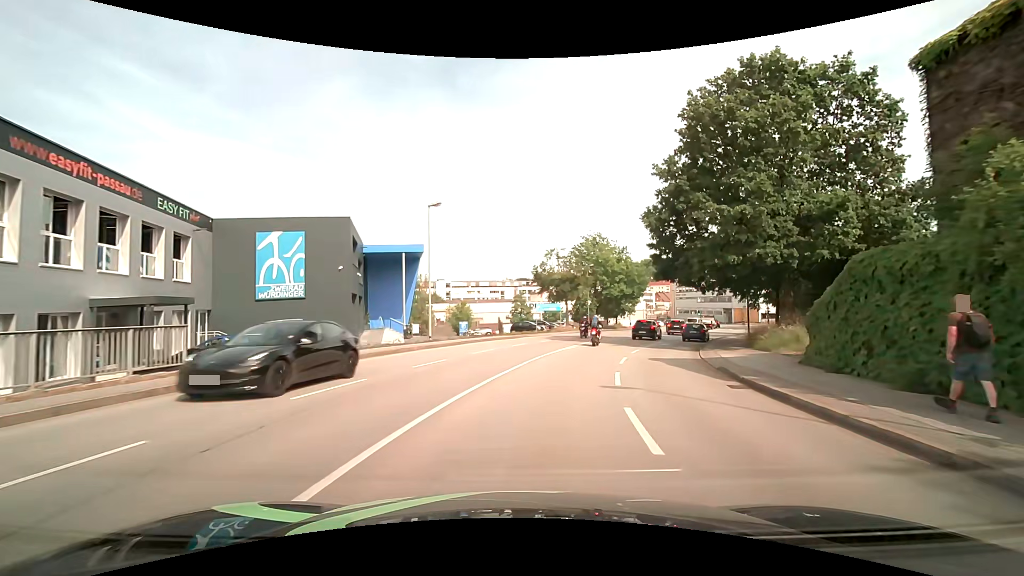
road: tertiary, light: Day
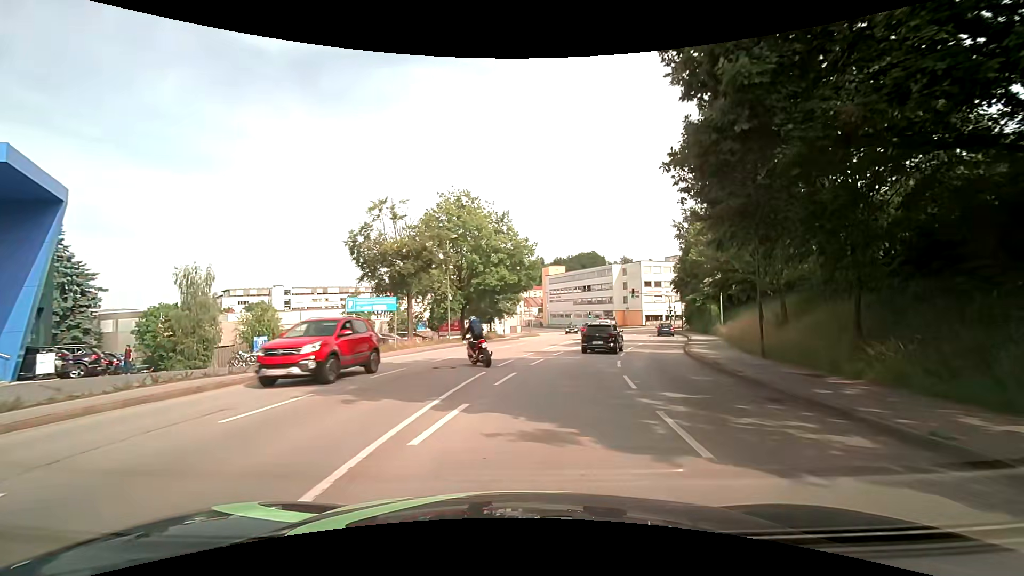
(+3.2, +23.6) m; +15°
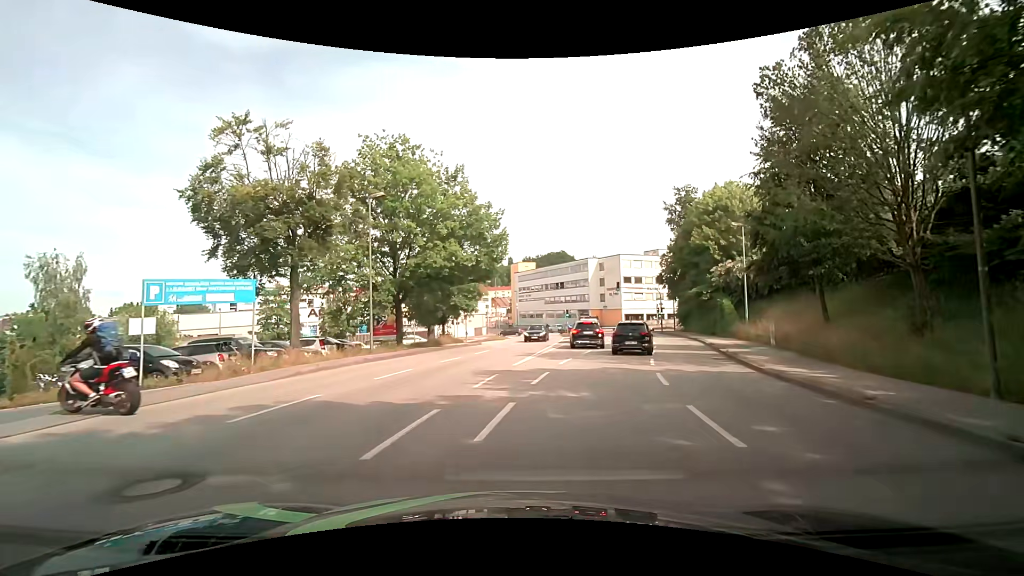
(+0.4, +11.7) m; +4°
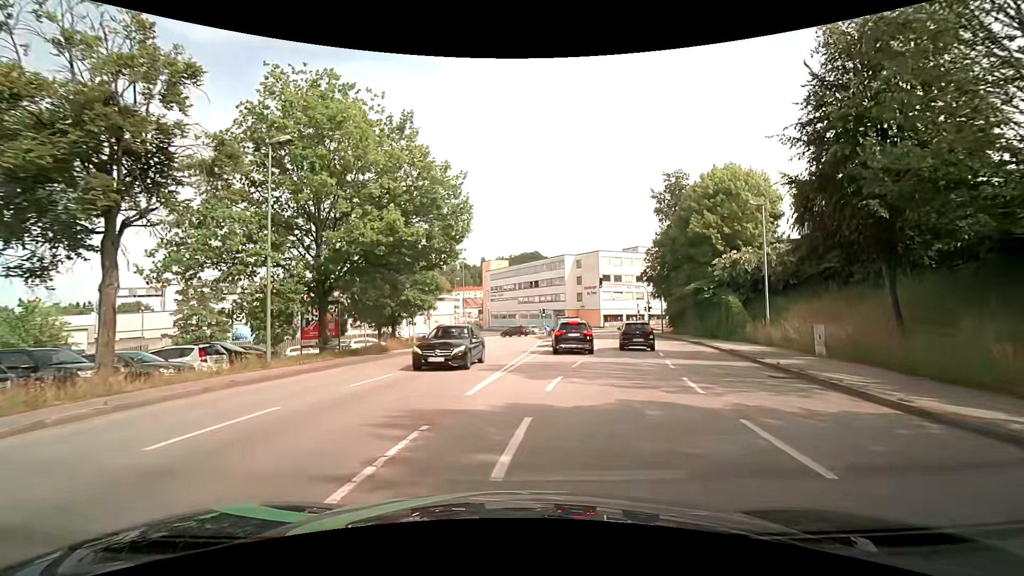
(+0.1, +7.2) m; +3°
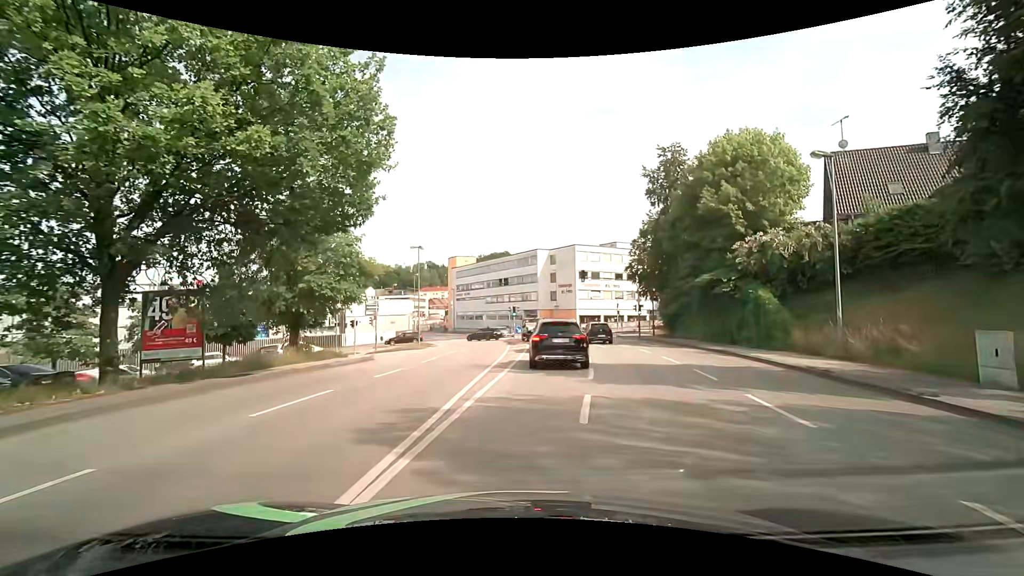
(+0.3, +9.2) m; +2°
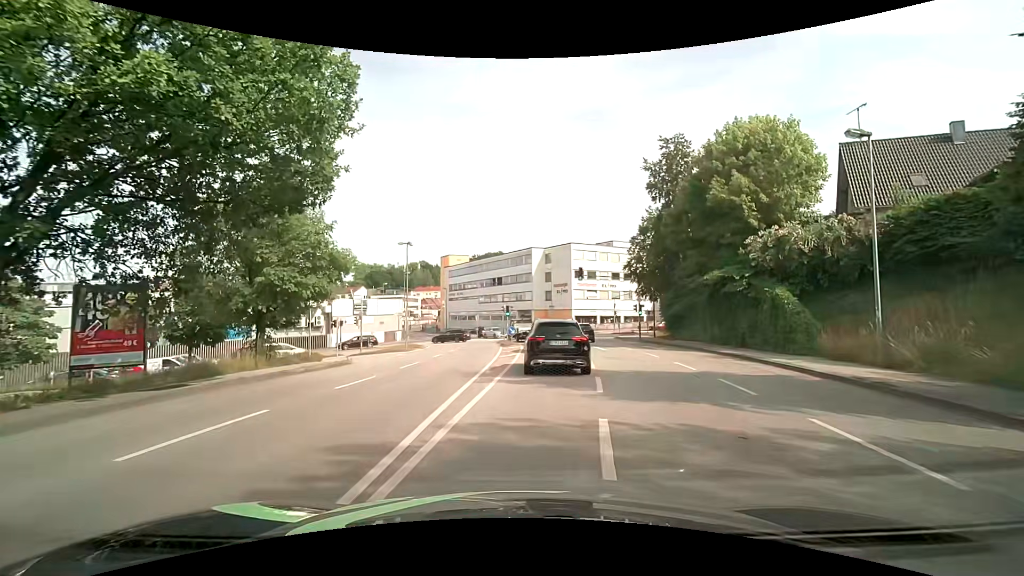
(+0.1, +2.5) m; +3°
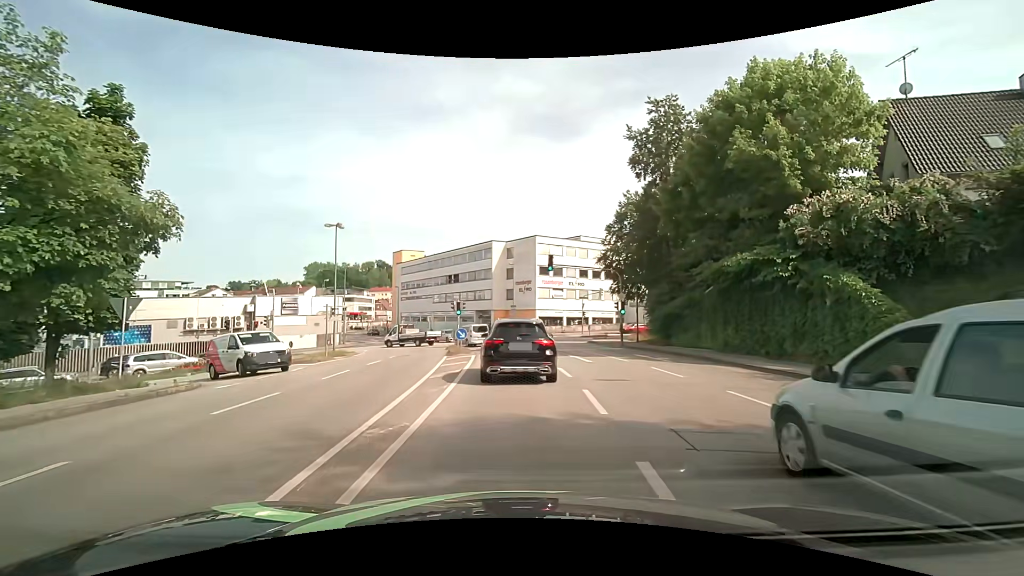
(+0.2, +8.5) m; +4°
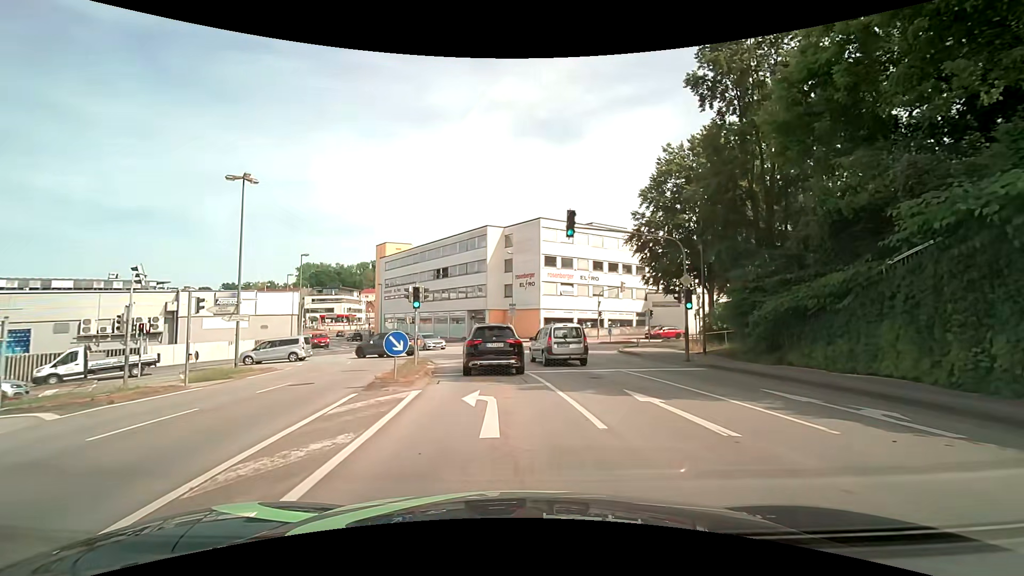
(0.0, +13.6) m; 0°
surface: asphalt
